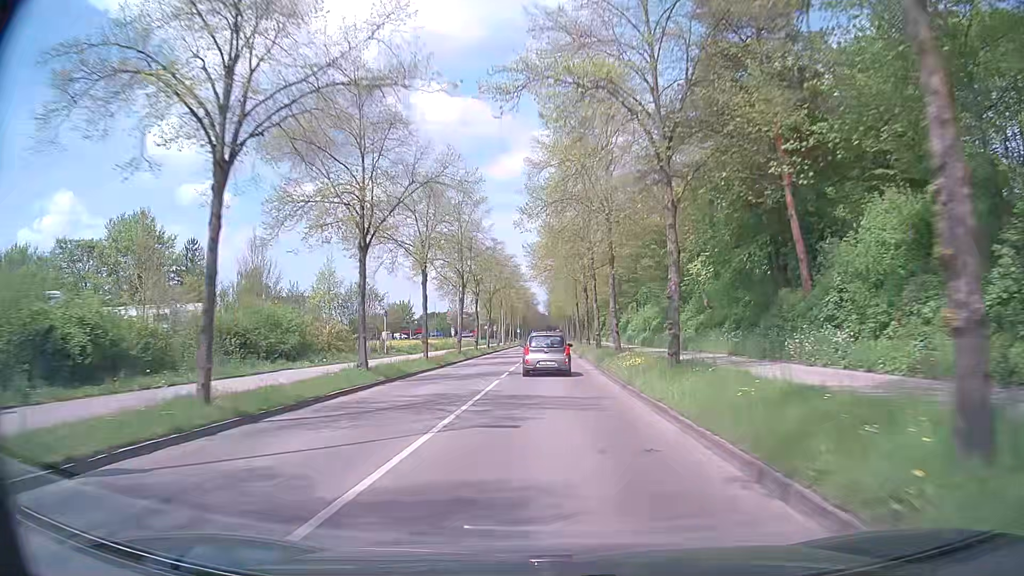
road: tertiary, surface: asphalt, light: Day
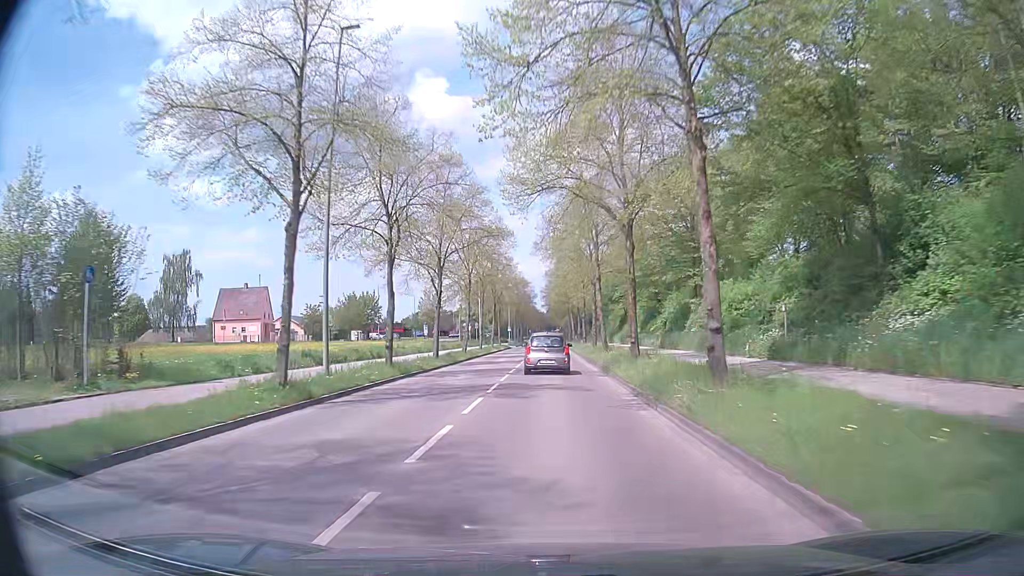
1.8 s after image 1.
(+0.1, +28.3) m; 0°
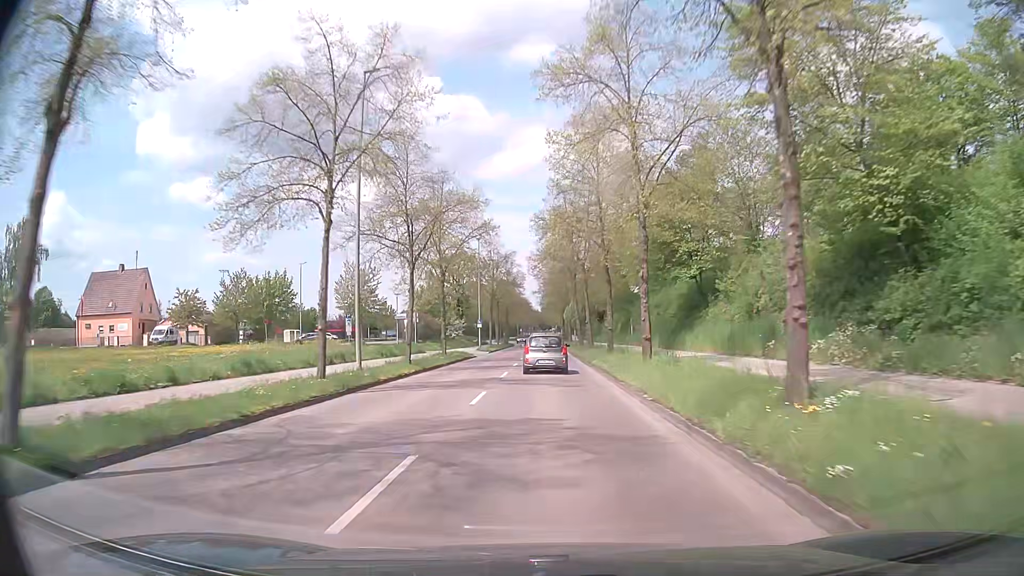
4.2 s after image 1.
(+0.1, +38.7) m; 0°
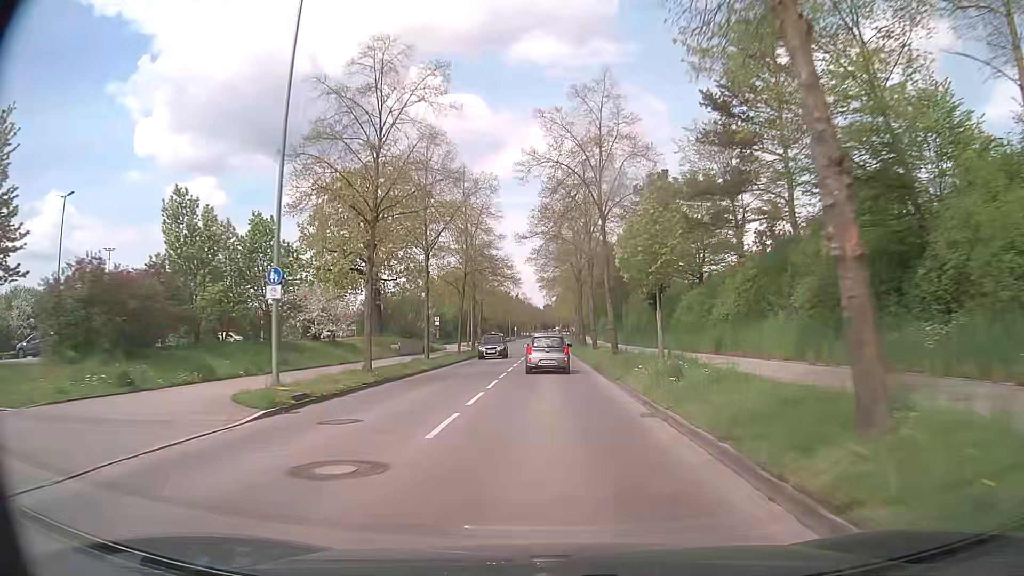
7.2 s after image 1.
(+0.2, +49.4) m; 0°
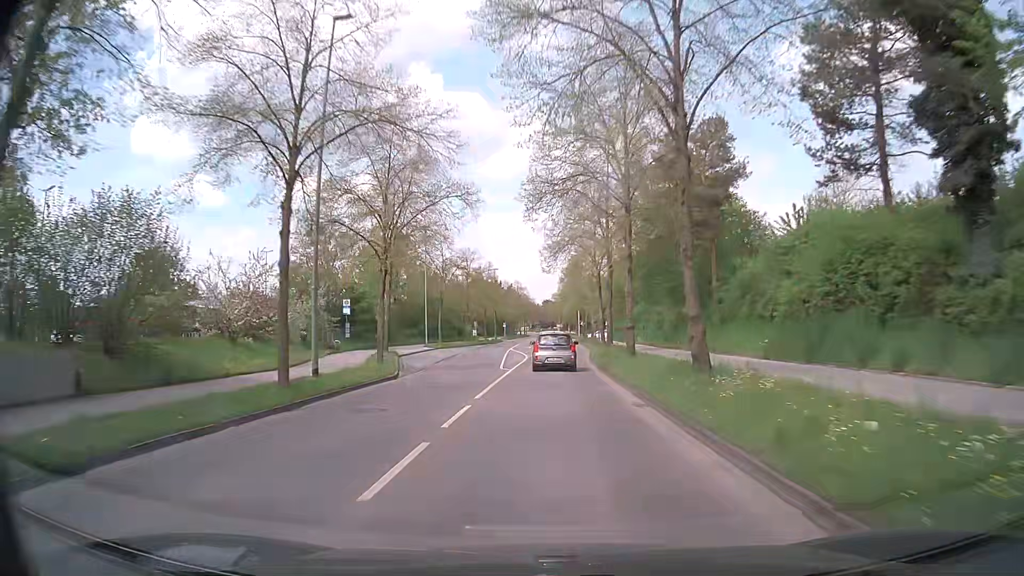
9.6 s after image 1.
(-0.1, +39.6) m; 0°
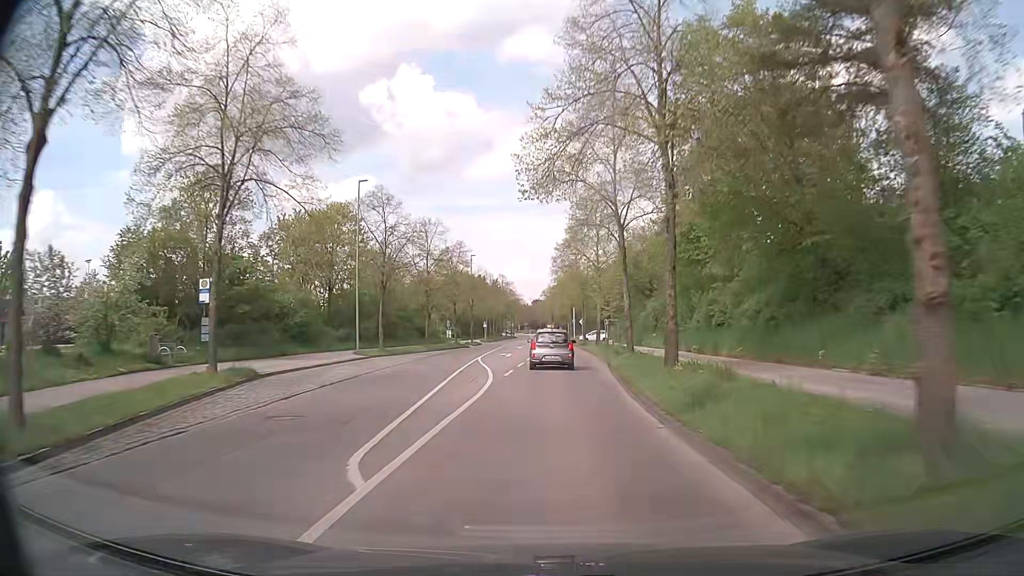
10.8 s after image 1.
(+0.1, +19.8) m; +1°
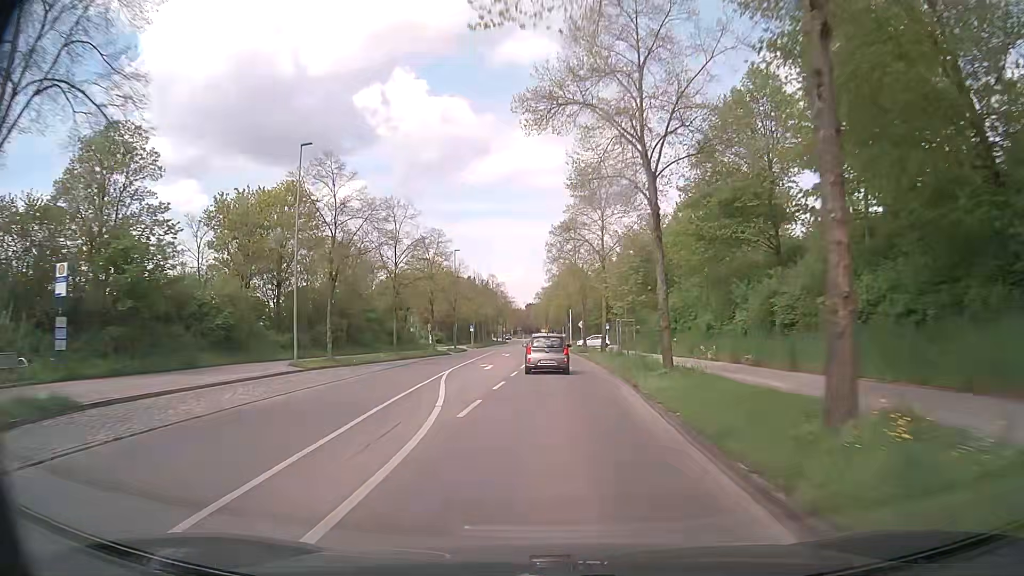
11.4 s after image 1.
(0.0, +9.8) m; 0°
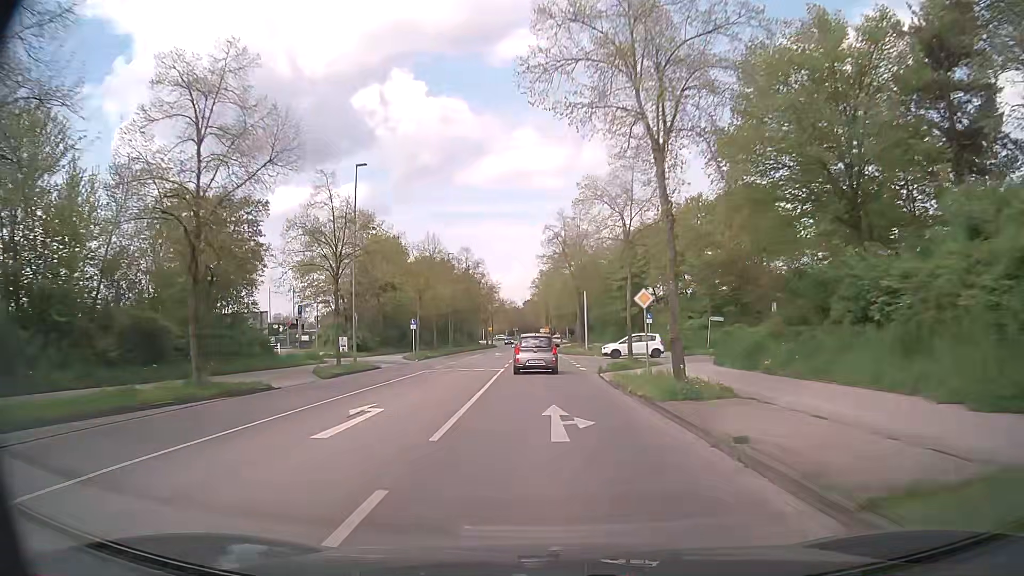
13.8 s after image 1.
(+0.3, +38.5) m; 0°
(0, +10) (0, +20) (0, +30) (-1, +40) (-1, +50) (-1, +60) (-1, +70) (-2, +80) (-2, +90) (-3, +100) m
